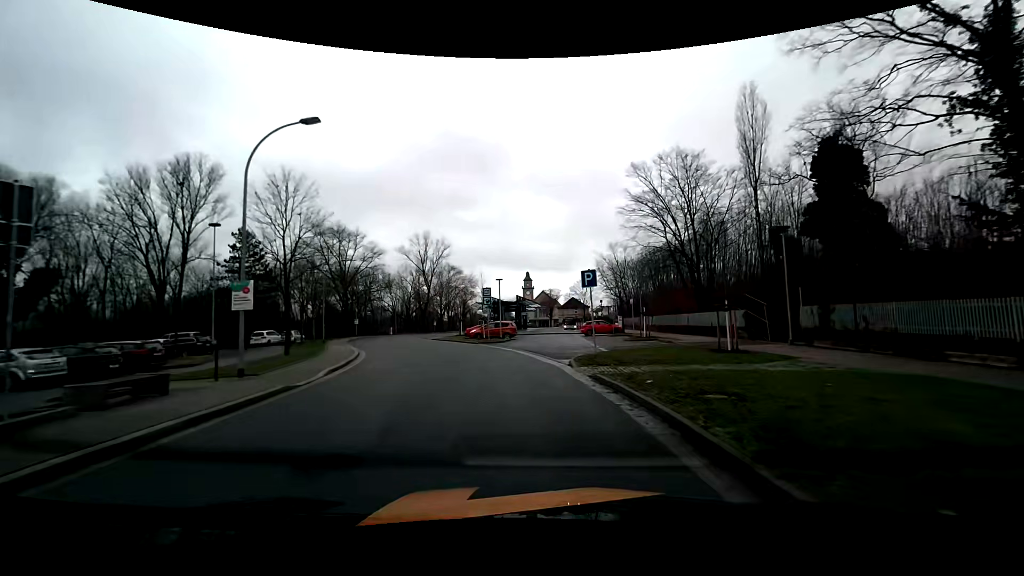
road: unclassified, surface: asphalt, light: Day
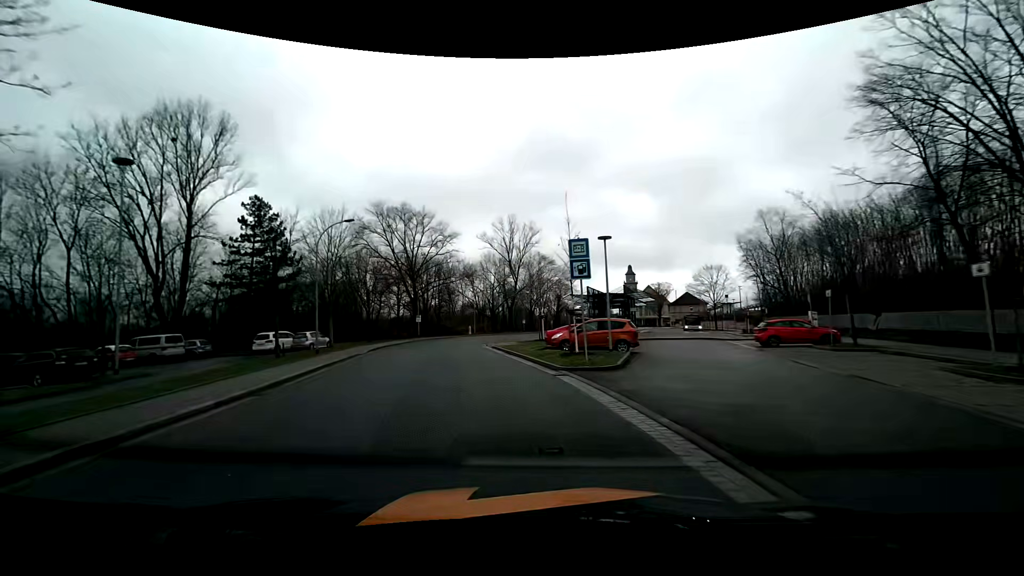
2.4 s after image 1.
(-1.4, +20.1) m; -11°
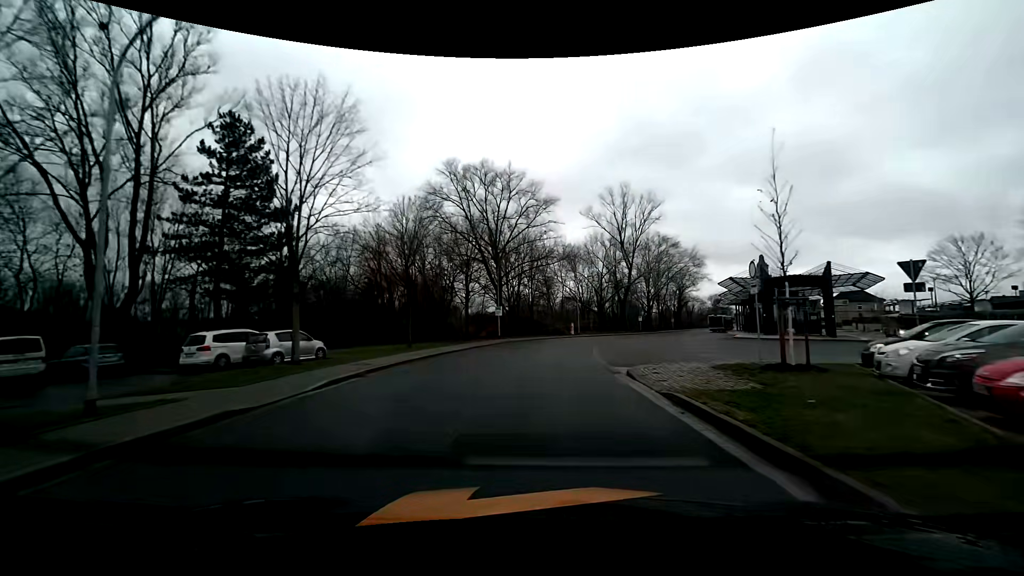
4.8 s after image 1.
(-2.7, +21.3) m; -11°
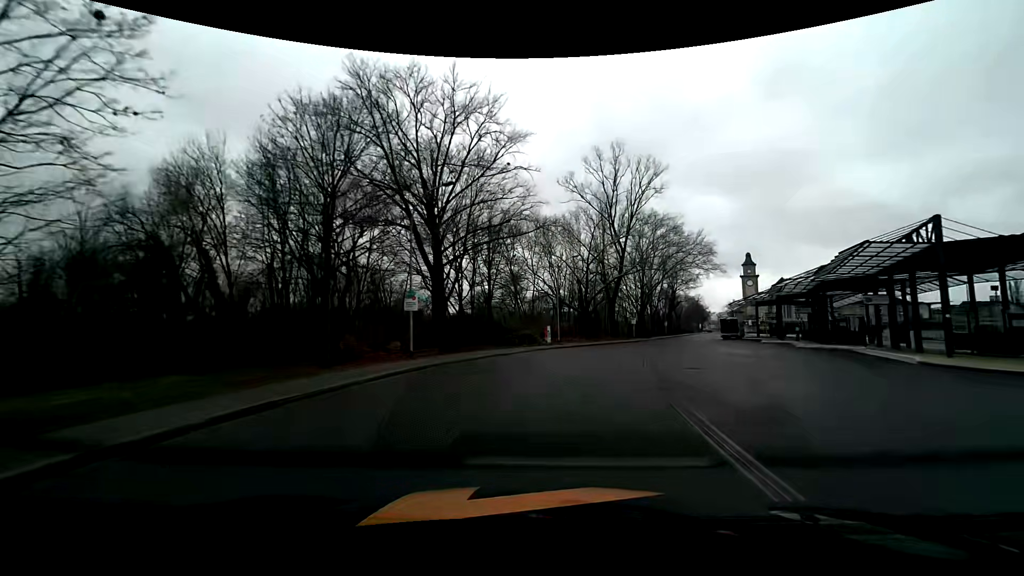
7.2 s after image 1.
(+0.9, +22.4) m; +4°
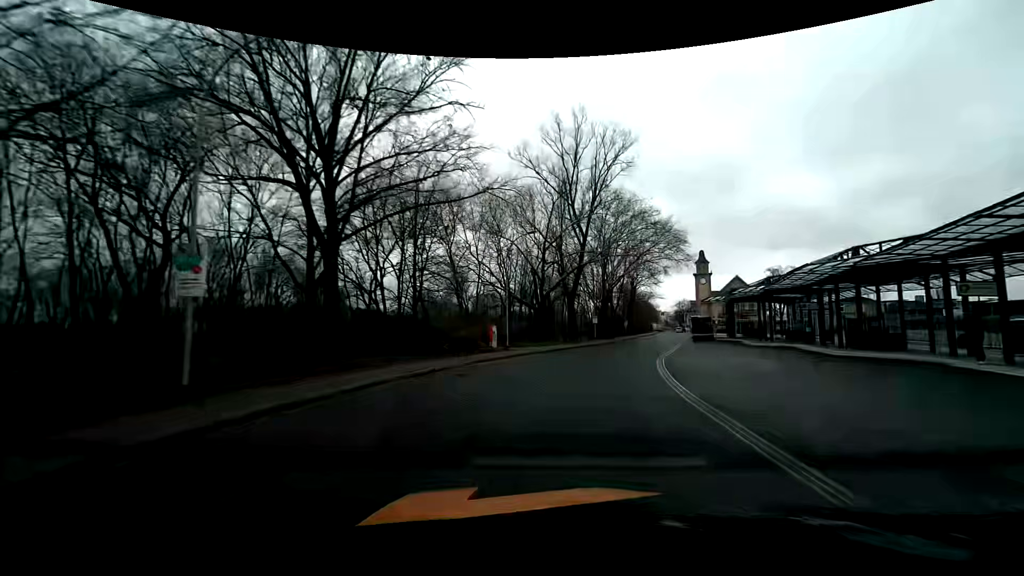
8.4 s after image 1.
(+0.5, +11.5) m; +6°
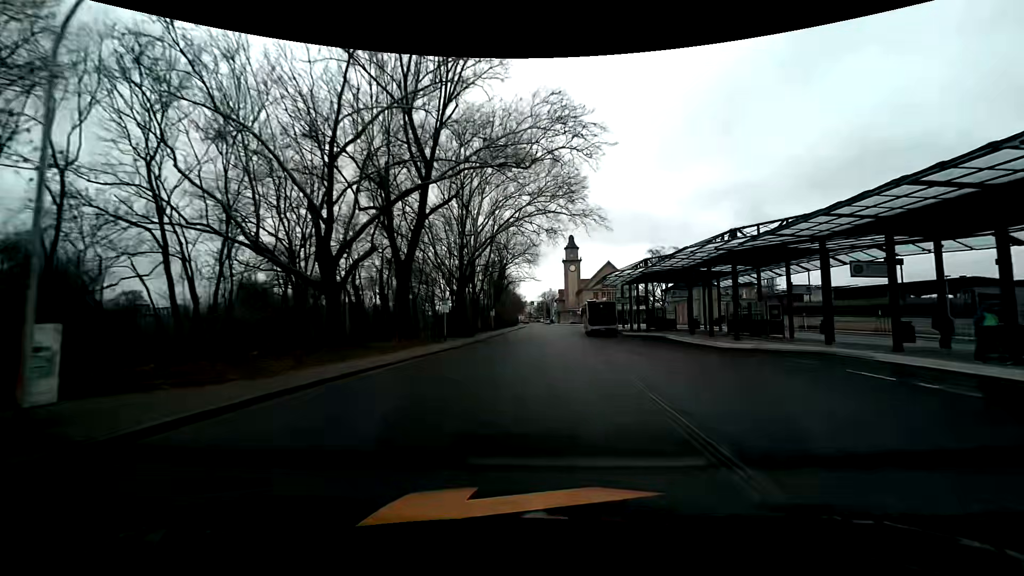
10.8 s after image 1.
(+3.5, +23.7) m; +15°
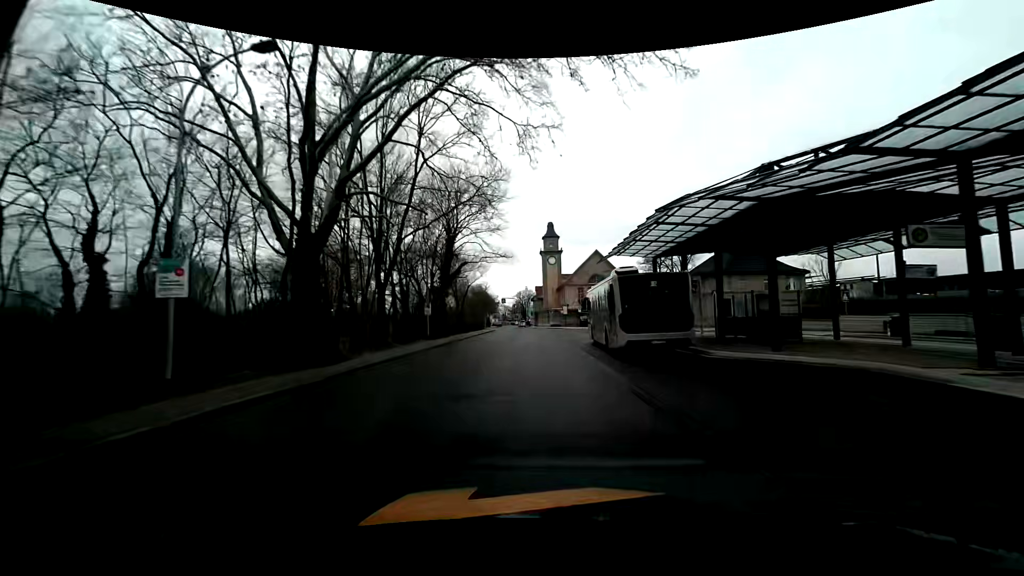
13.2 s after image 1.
(+0.8, +25.6) m; +3°
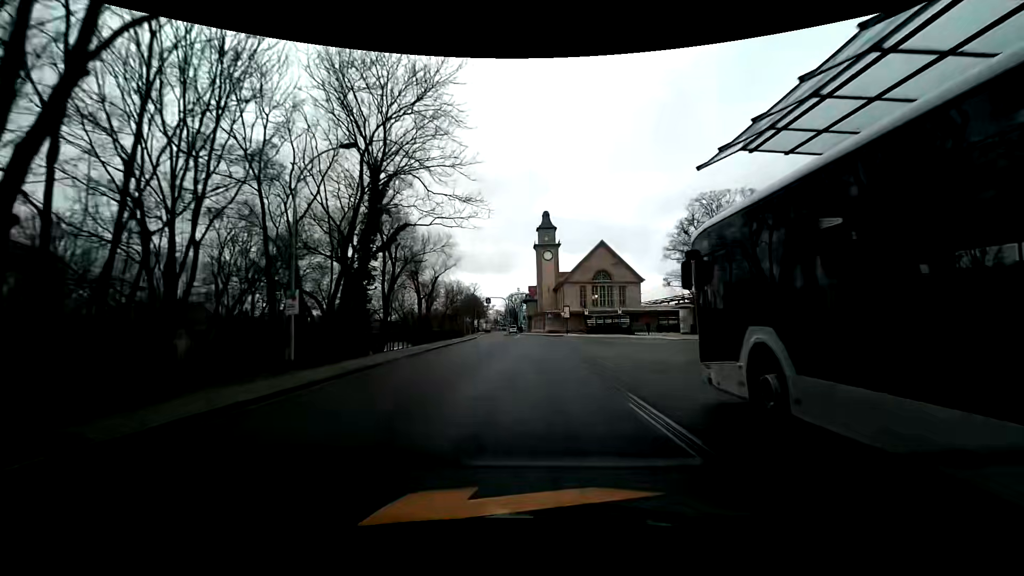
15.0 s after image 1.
(+0.1, +20.0) m; +1°
(0, +10) (0, +20) (0, +30) (-1, +40) (-1, +50) (-1, +60) (-1, +70) (-2, +80) (-4, +90) (-6, +100) m
